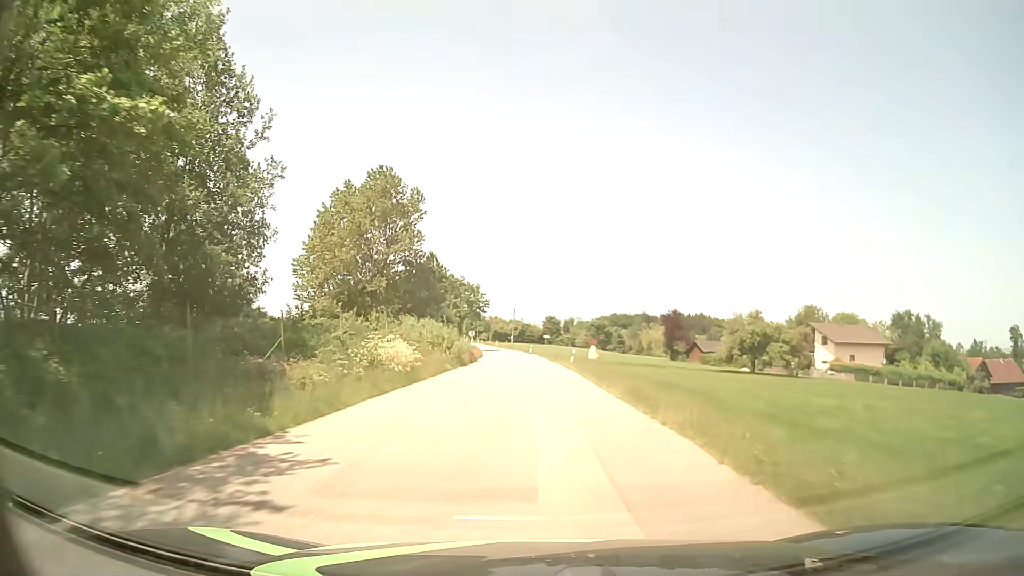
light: Day
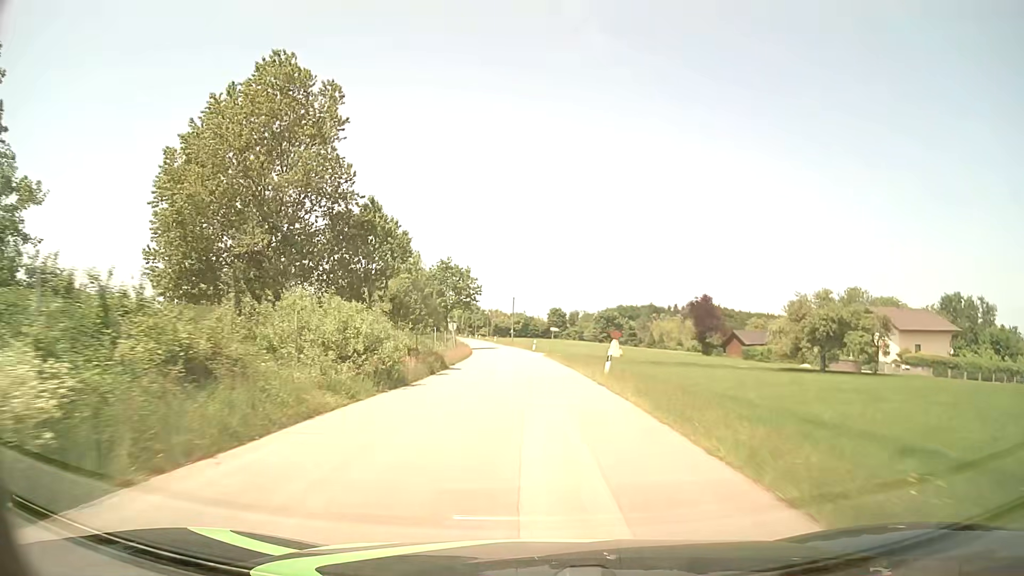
(-0.1, +18.6) m; -1°
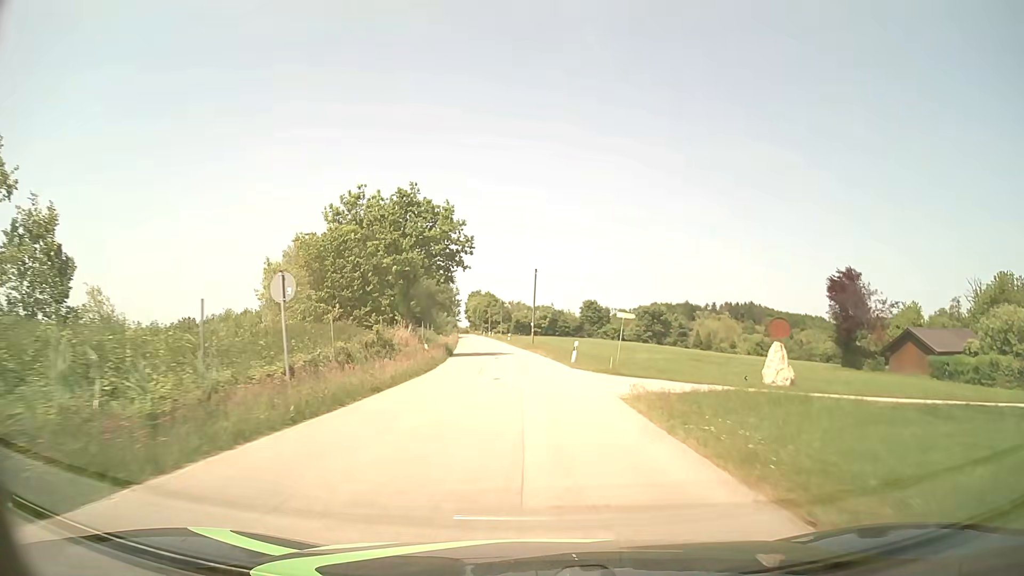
(-0.7, +37.5) m; -3°
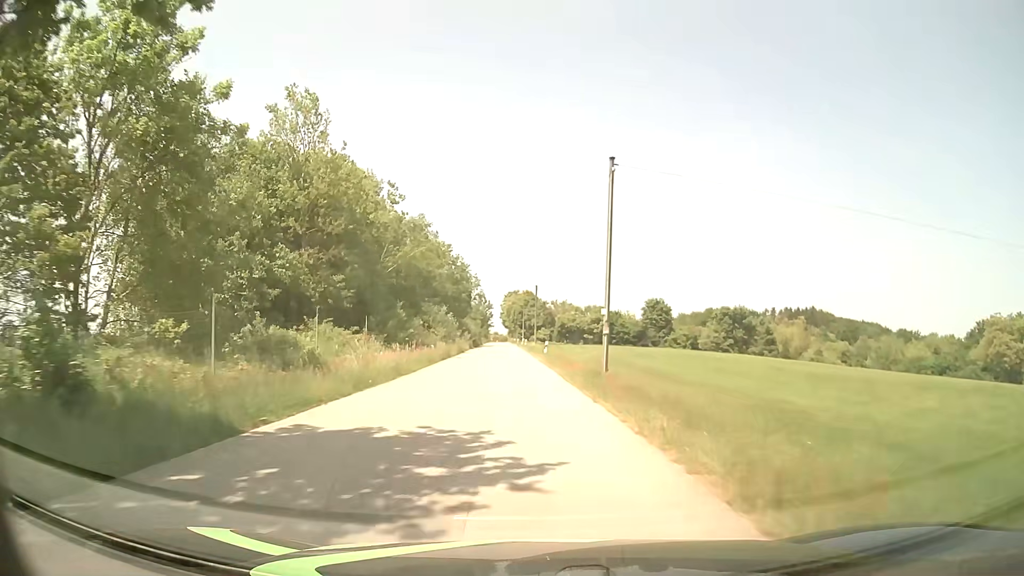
(-0.6, +37.7) m; -3°
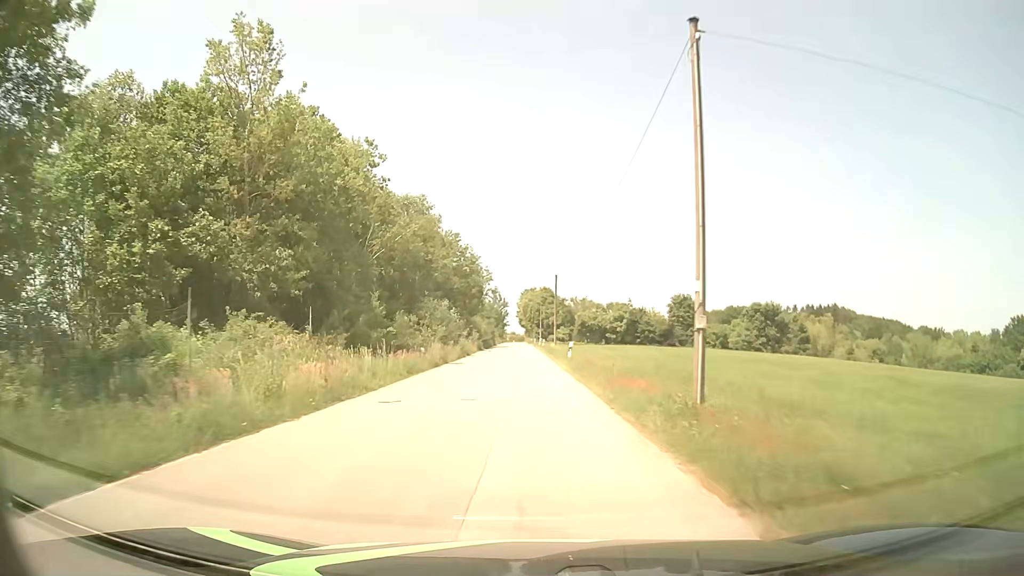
(-0.1, +9.5) m; -2°
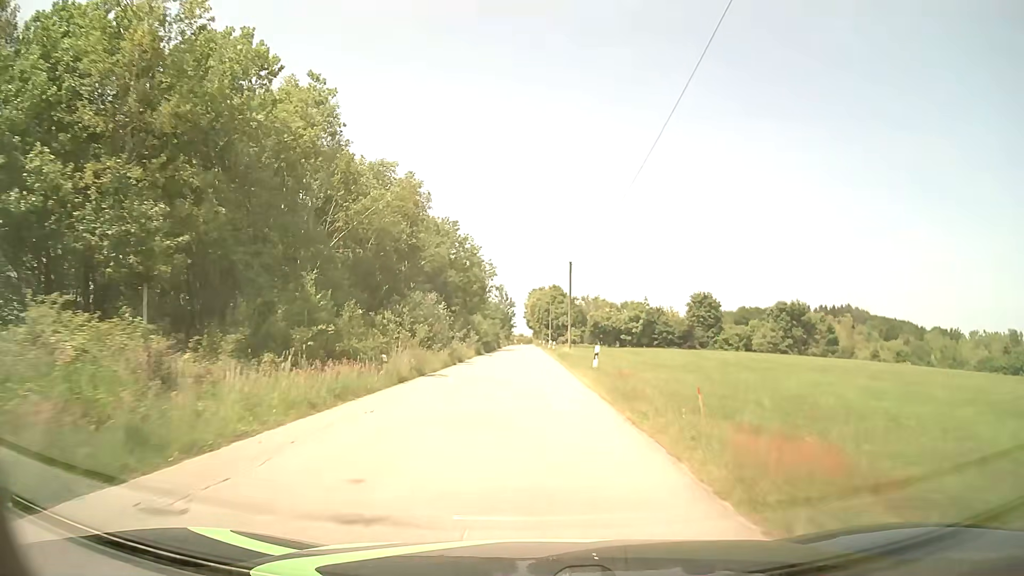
(-0.1, +9.6) m; 0°
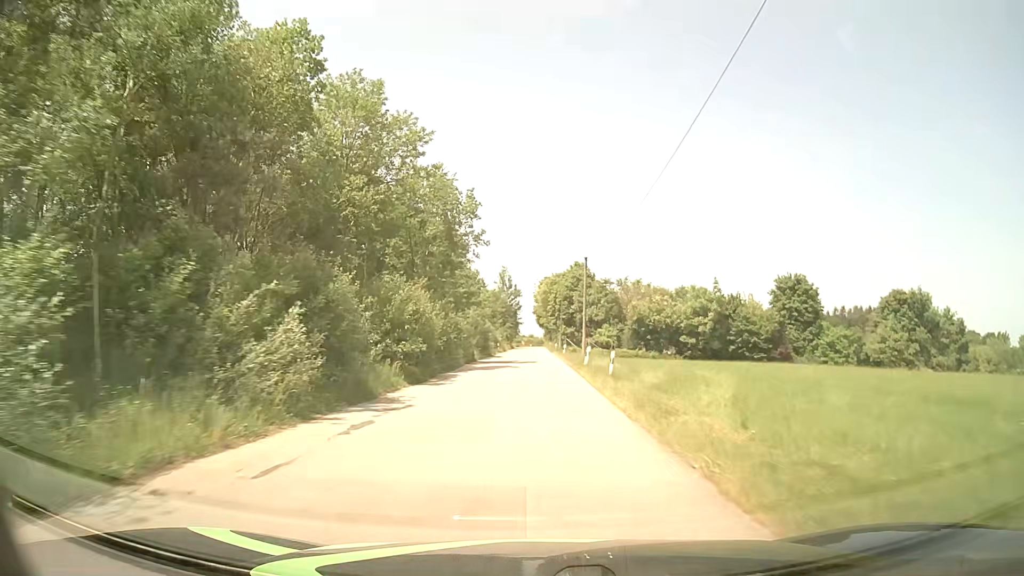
(-0.6, +38.9) m; -1°
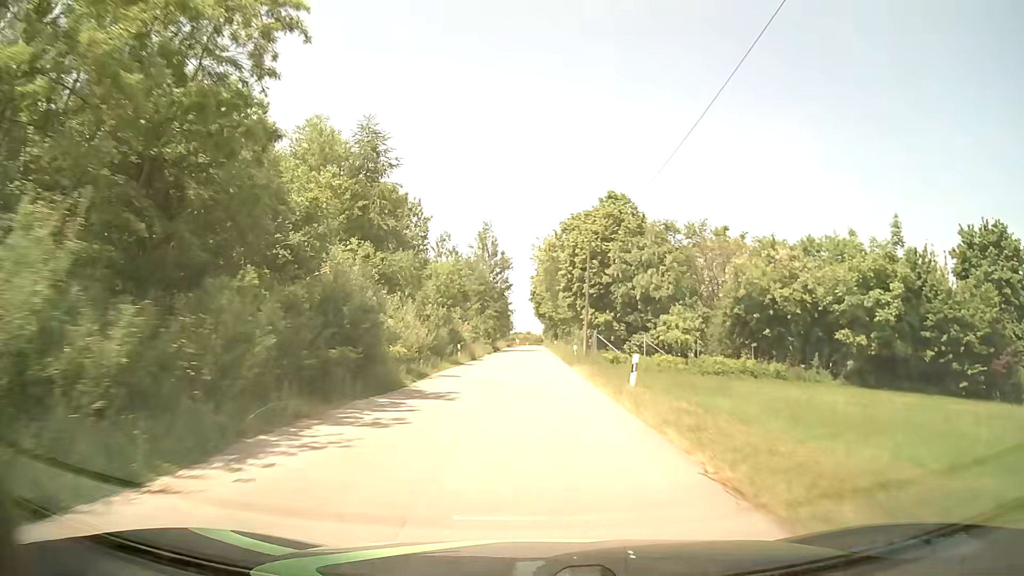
(-0.1, +39.7) m; 0°
